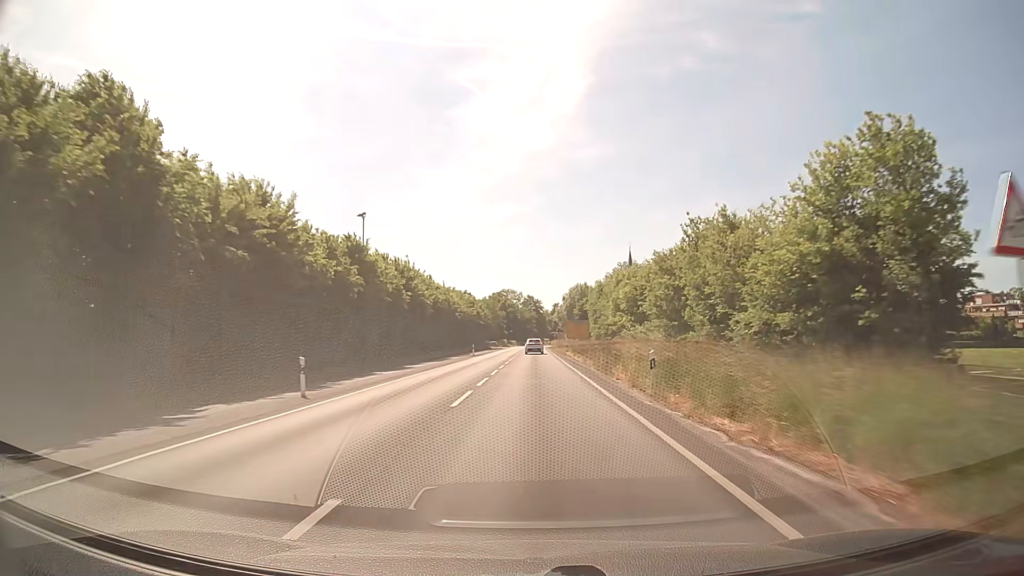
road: secondary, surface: asphalt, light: Day
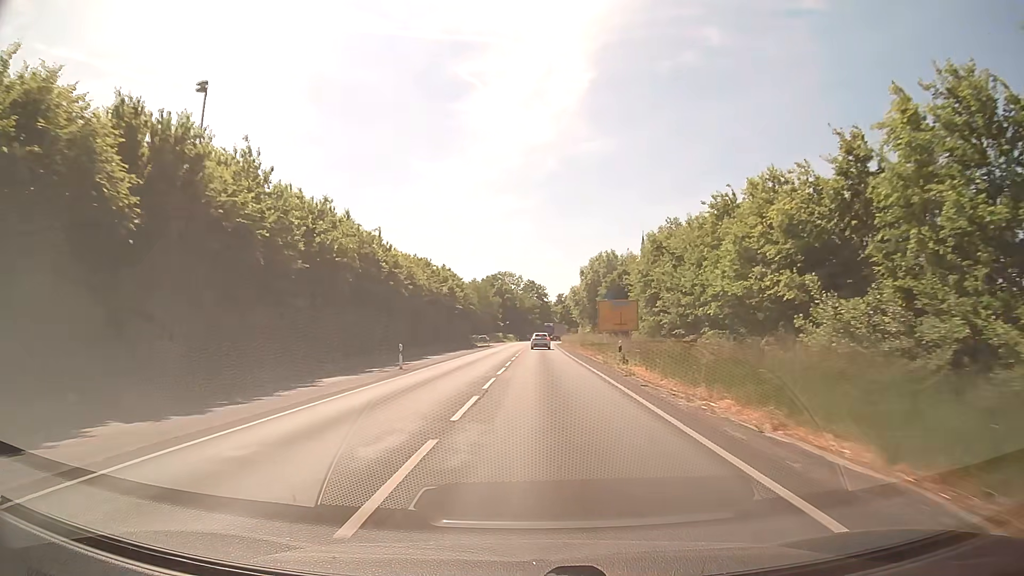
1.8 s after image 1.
(0.0, +38.8) m; 0°
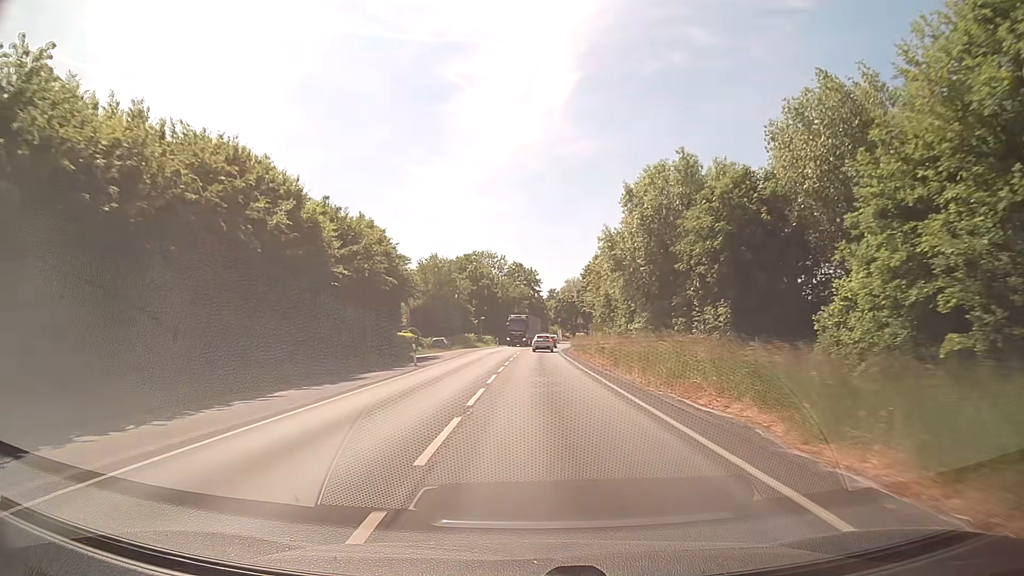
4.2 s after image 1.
(+0.4, +44.9) m; +1°
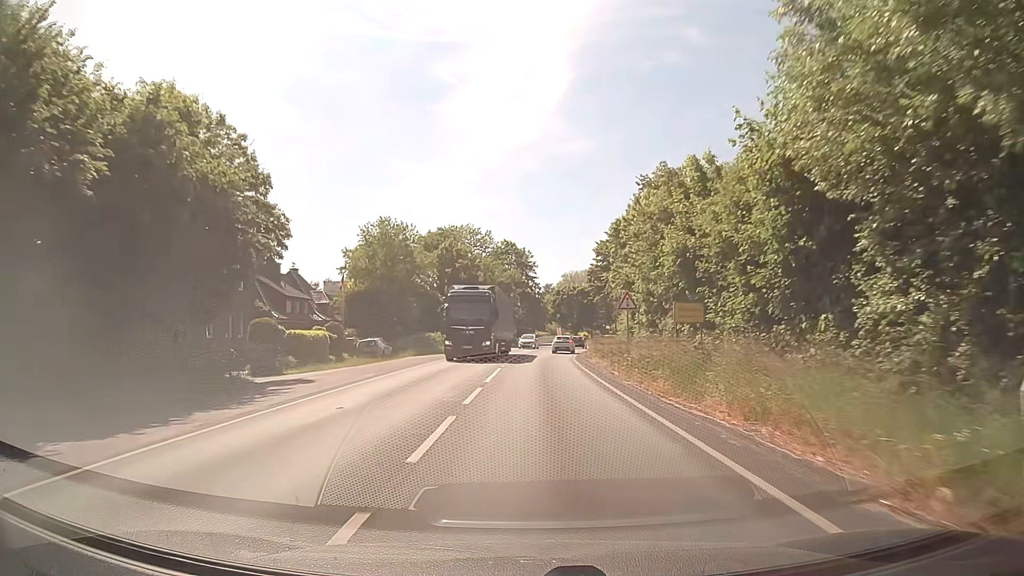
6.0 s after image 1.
(0.0, +29.7) m; 0°
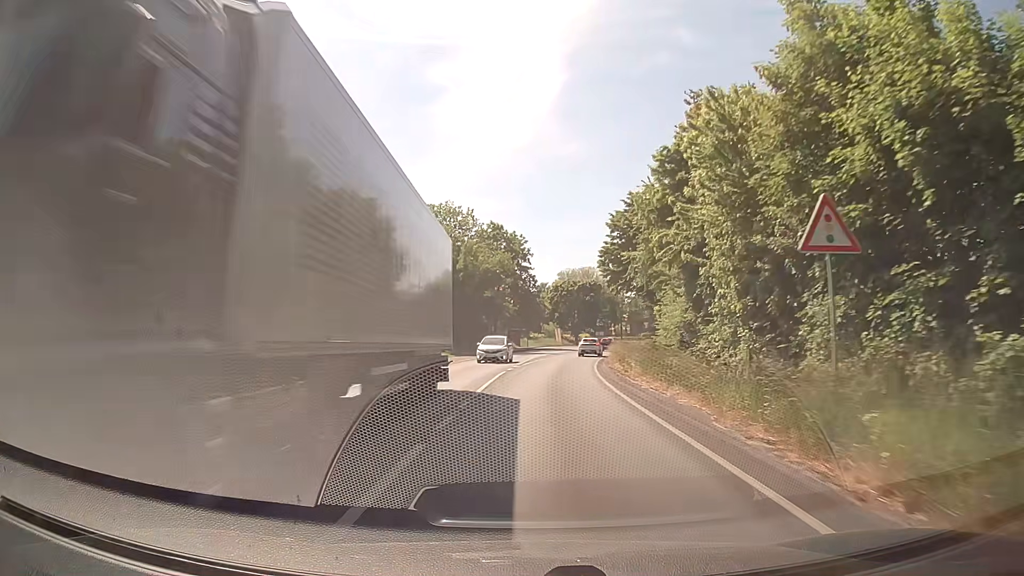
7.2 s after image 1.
(+0.2, +18.7) m; +1°
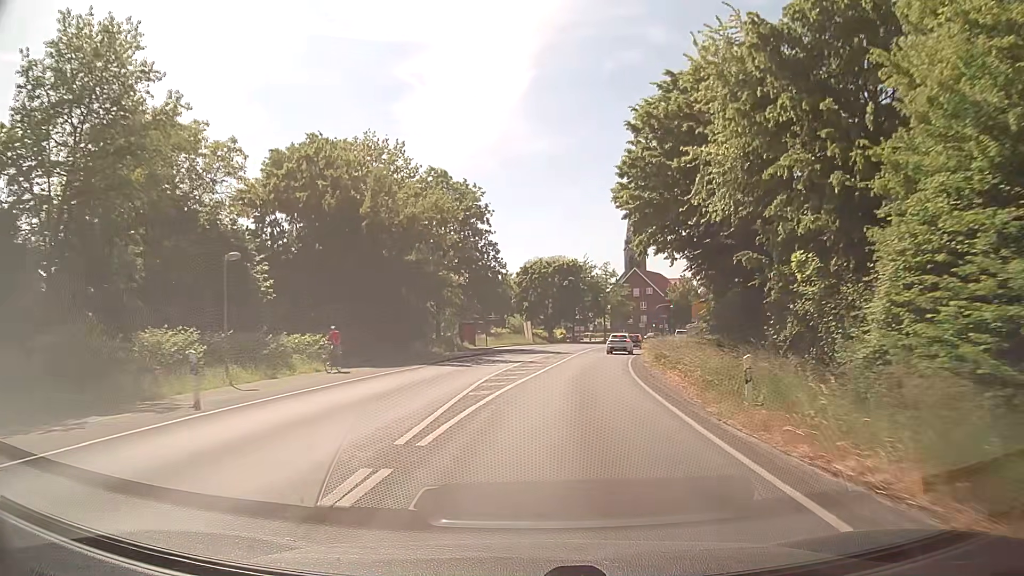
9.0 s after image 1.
(+0.5, +26.9) m; +3°
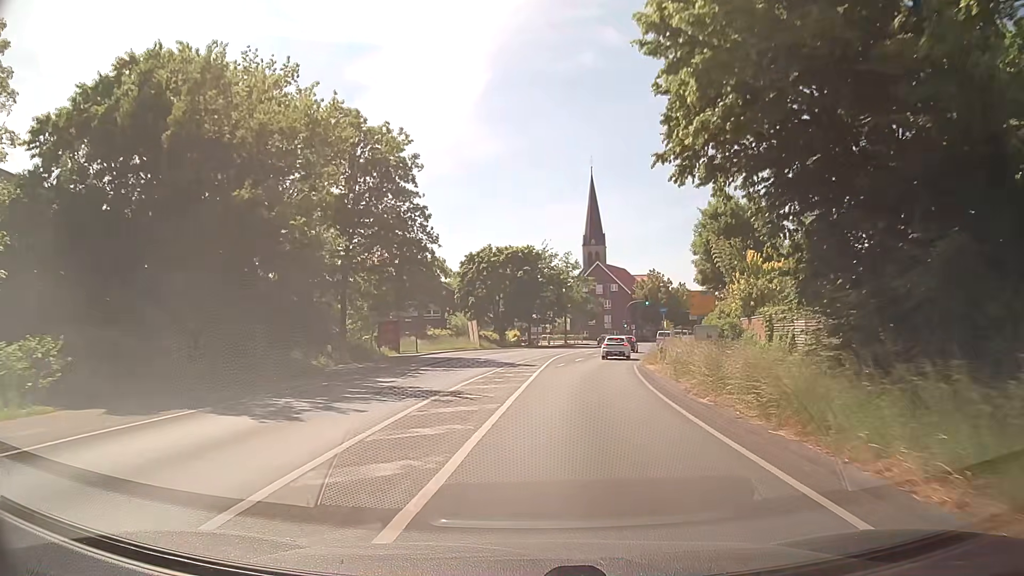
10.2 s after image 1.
(+0.6, +17.3) m; +4°
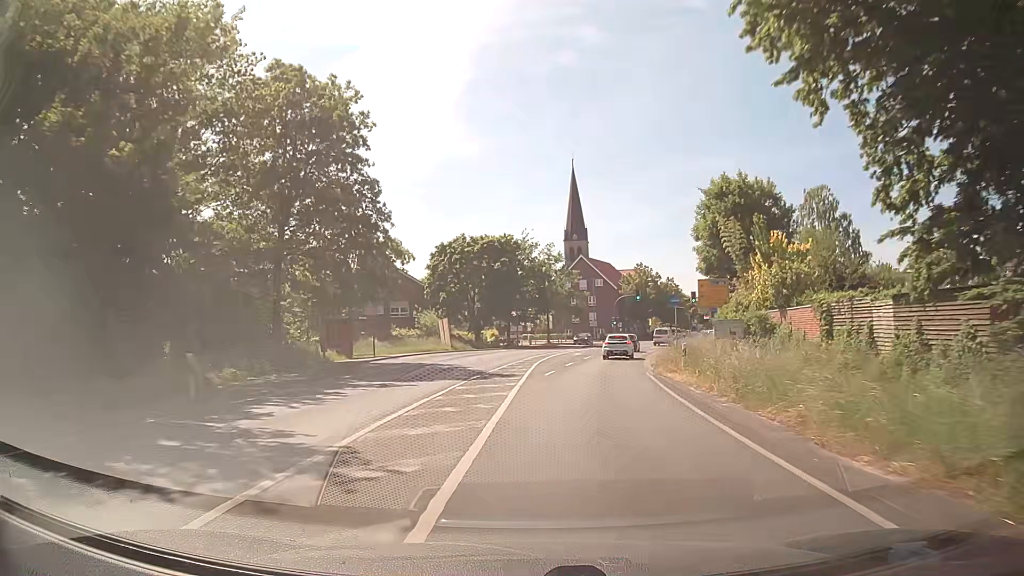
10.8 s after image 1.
(+0.1, +8.4) m; +2°
(0, +10) (0, +20) (+1, +30) (+2, +40) (+4, +50) (+6, +59) (+9, +69) (+12, +79) (+15, +88) (+18, +98) m
